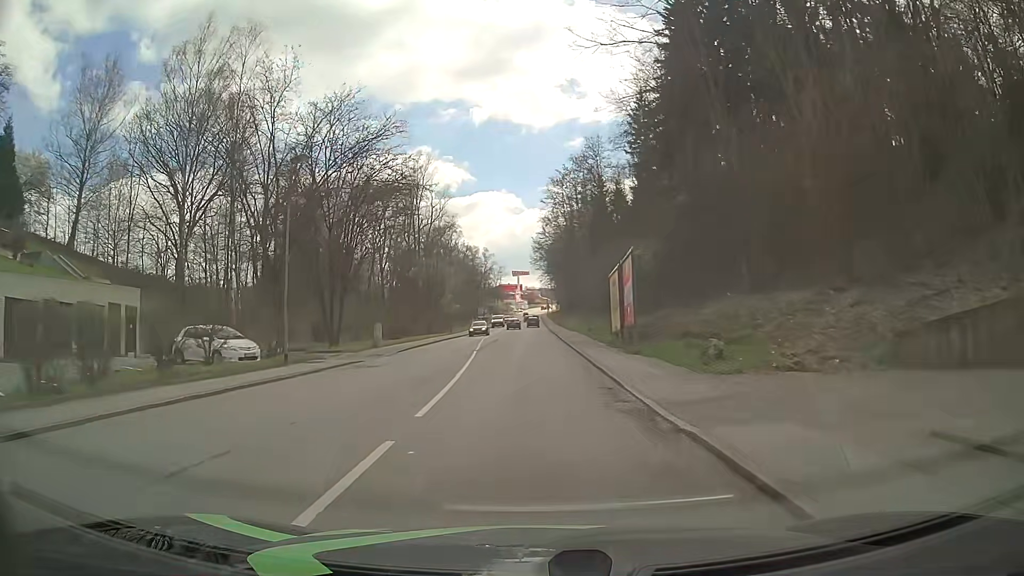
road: tertiary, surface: asphalt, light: Day
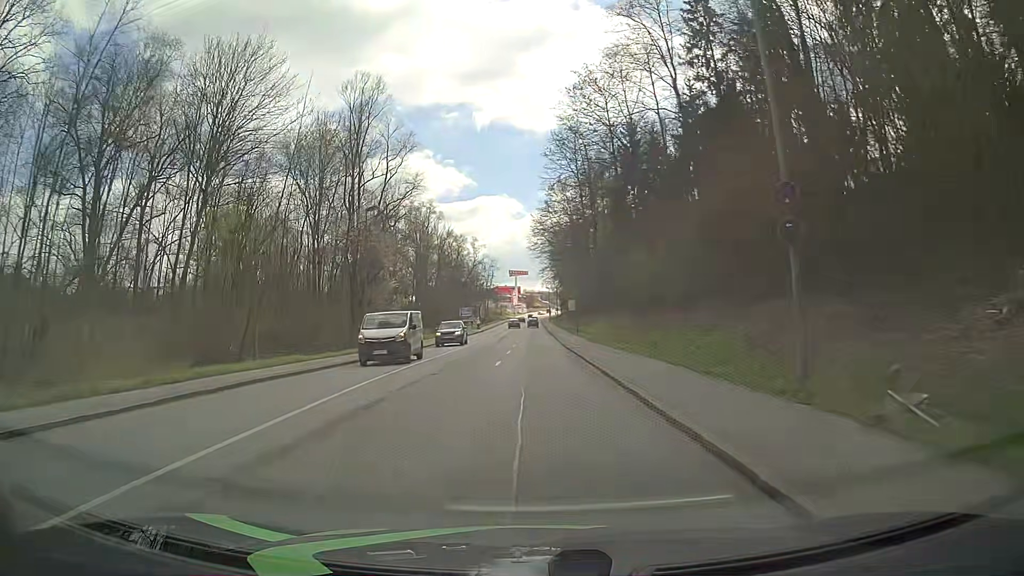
(0.0, +38.1) m; 0°
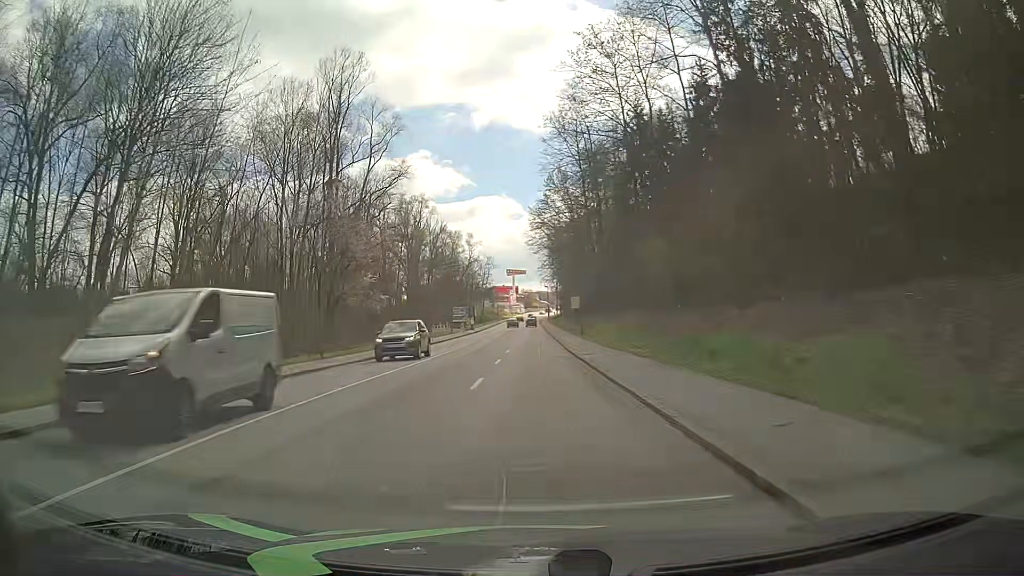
(0.0, +7.6) m; 0°
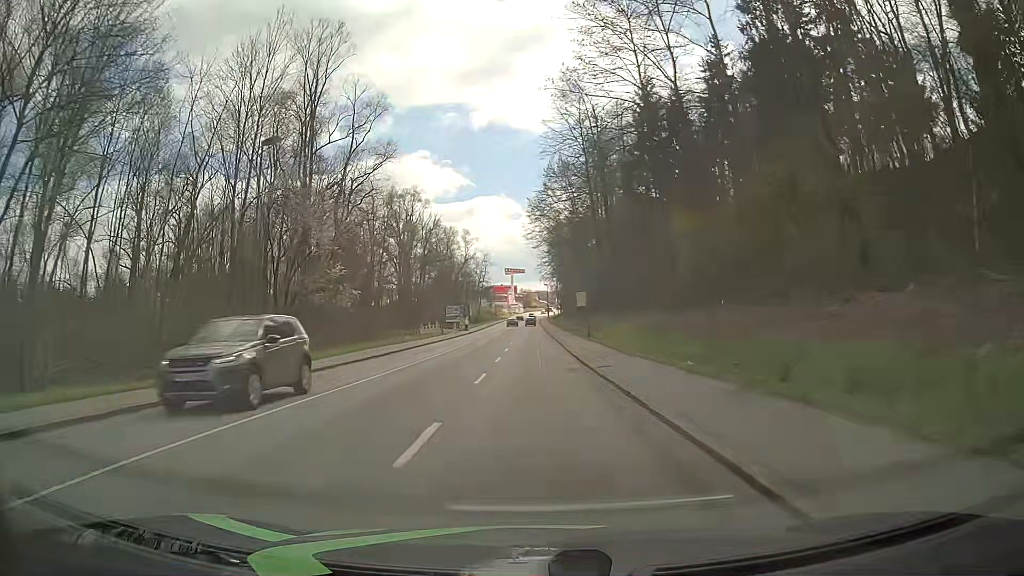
(0.0, +7.6) m; 0°
